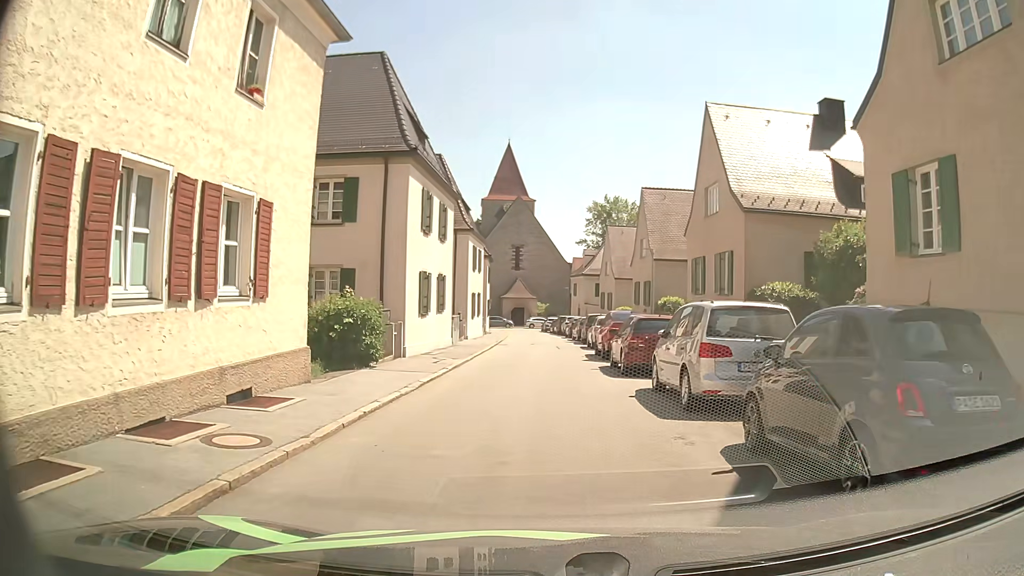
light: Day
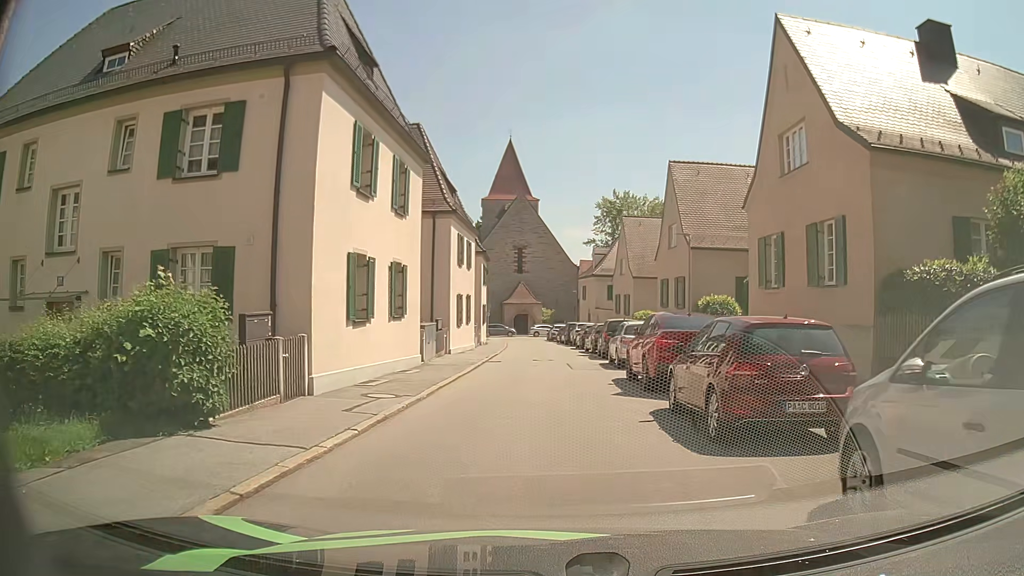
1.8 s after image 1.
(-0.1, +8.4) m; 0°
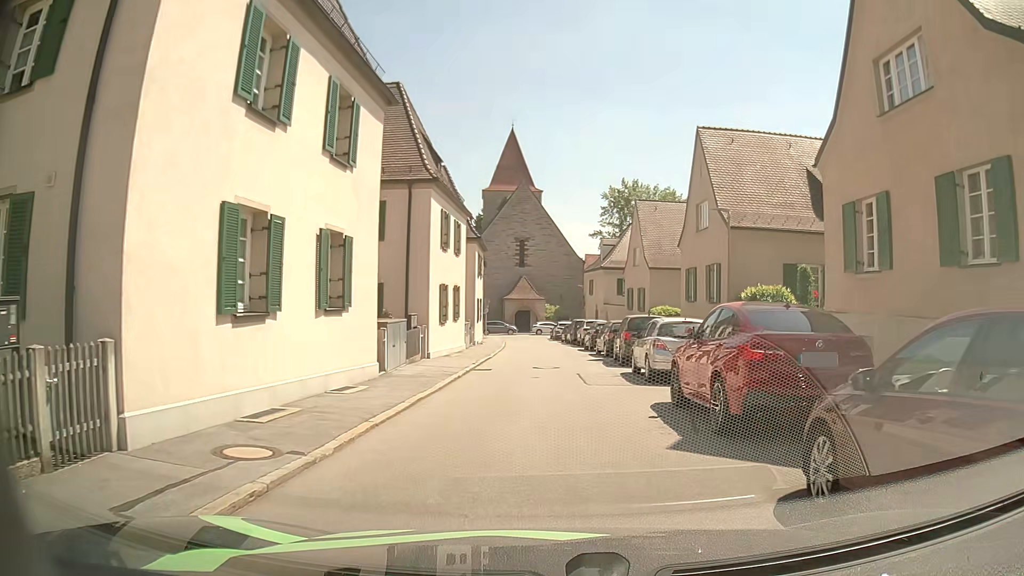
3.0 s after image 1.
(-0.1, +5.7) m; -1°
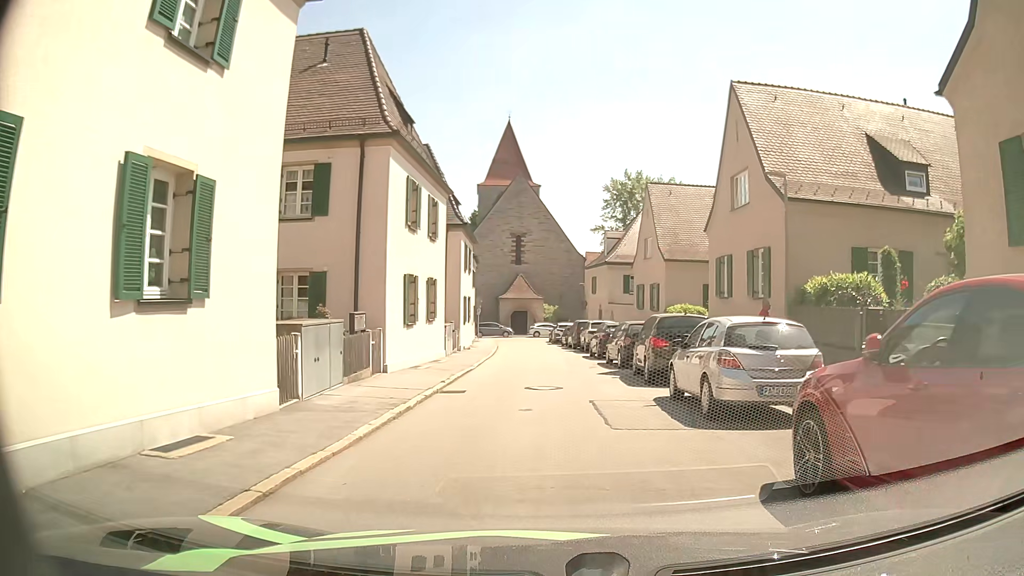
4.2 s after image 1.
(+0.1, +5.8) m; +2°
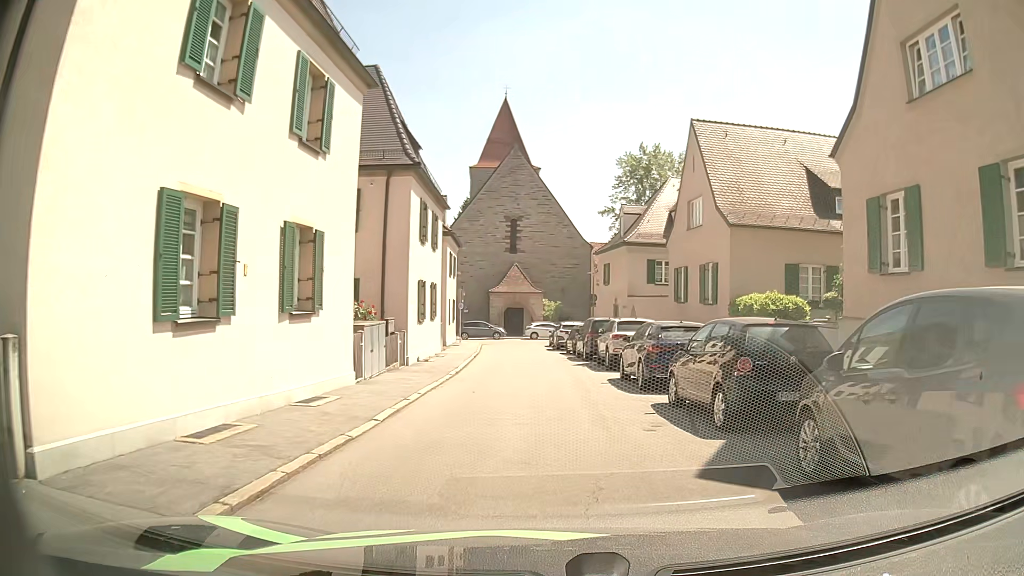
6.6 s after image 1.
(-0.3, +12.3) m; -1°
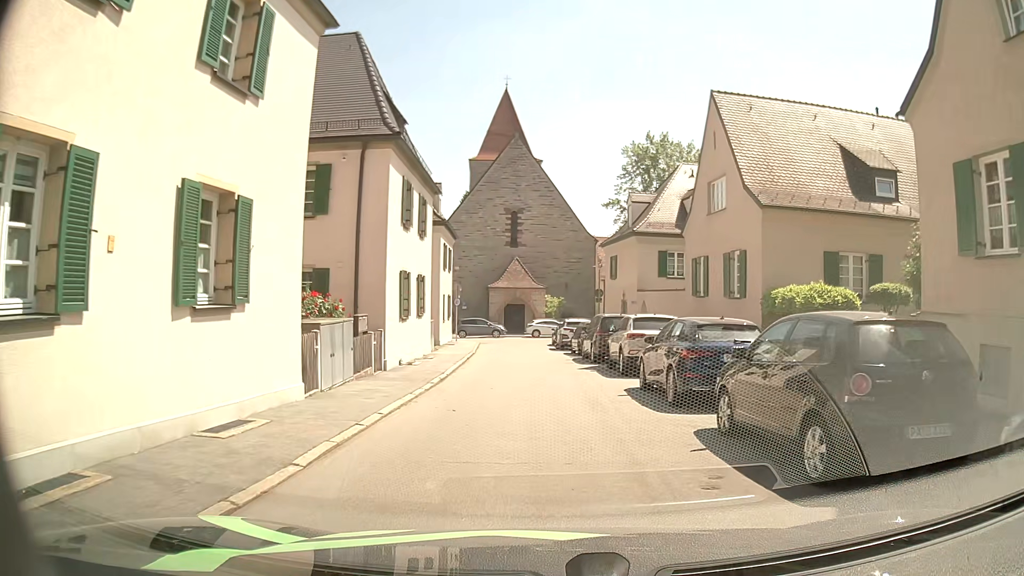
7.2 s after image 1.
(0.0, +3.1) m; -1°
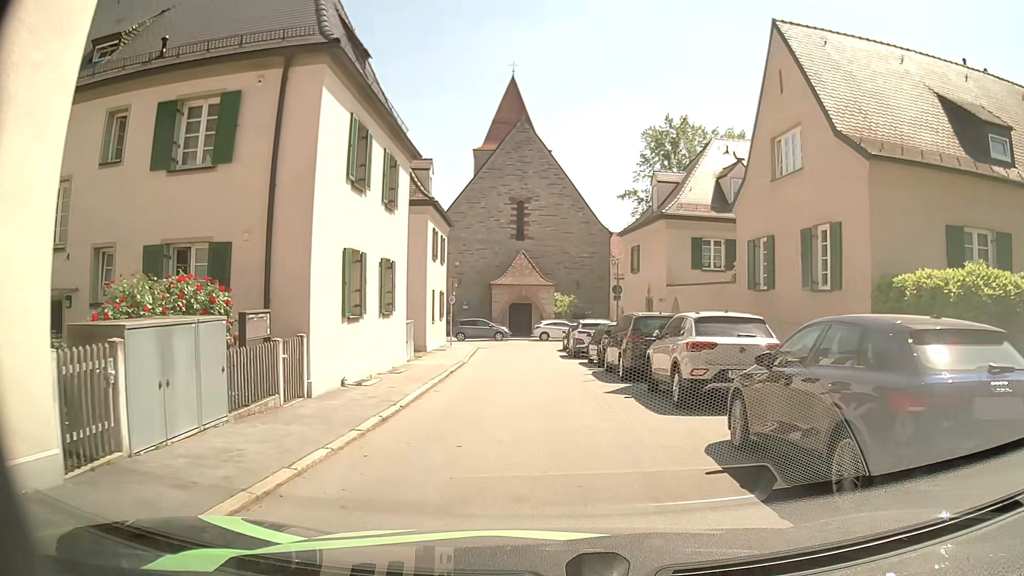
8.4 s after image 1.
(0.0, +6.2) m; 0°
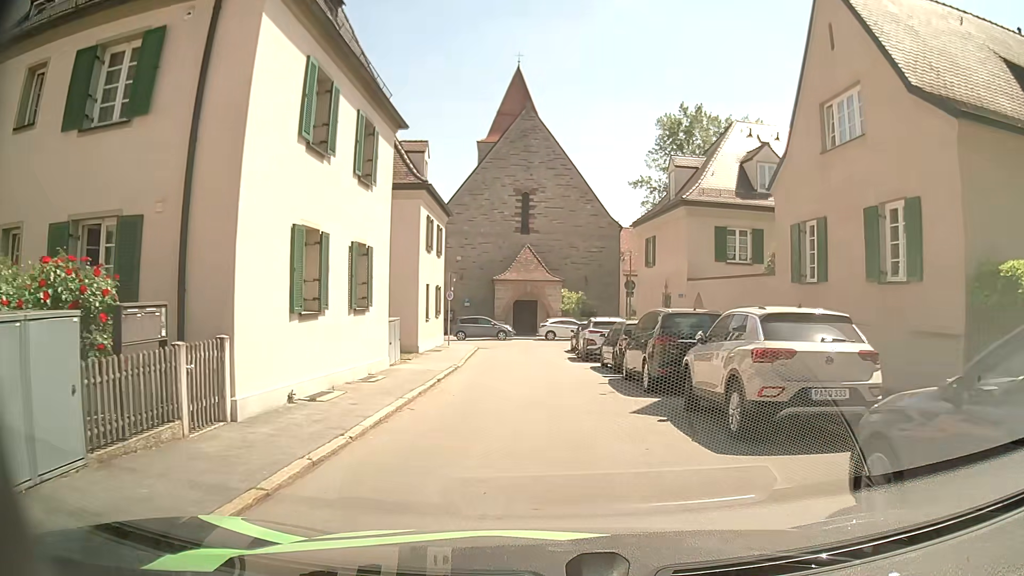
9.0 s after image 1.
(0.0, +3.1) m; -1°
